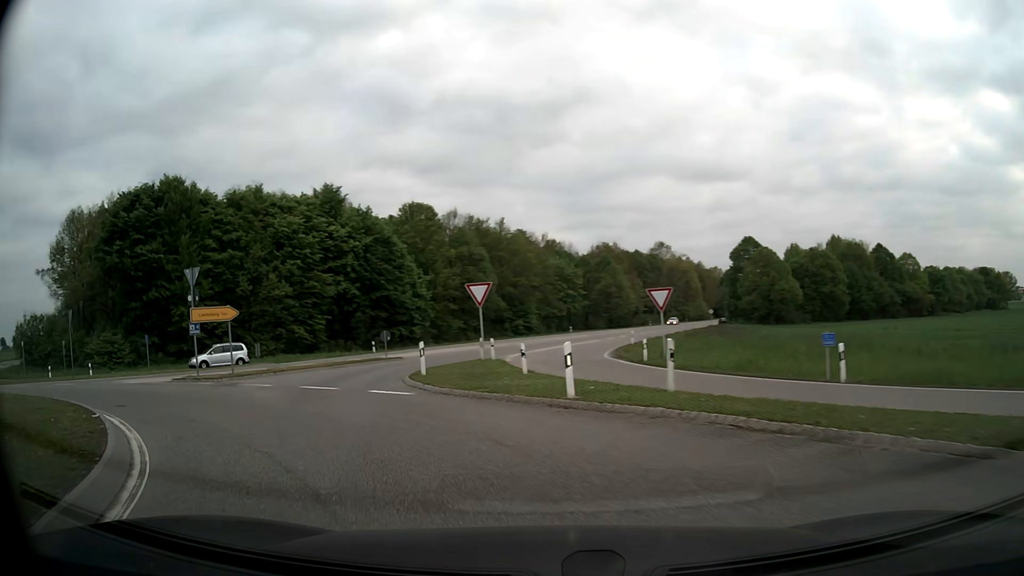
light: Day
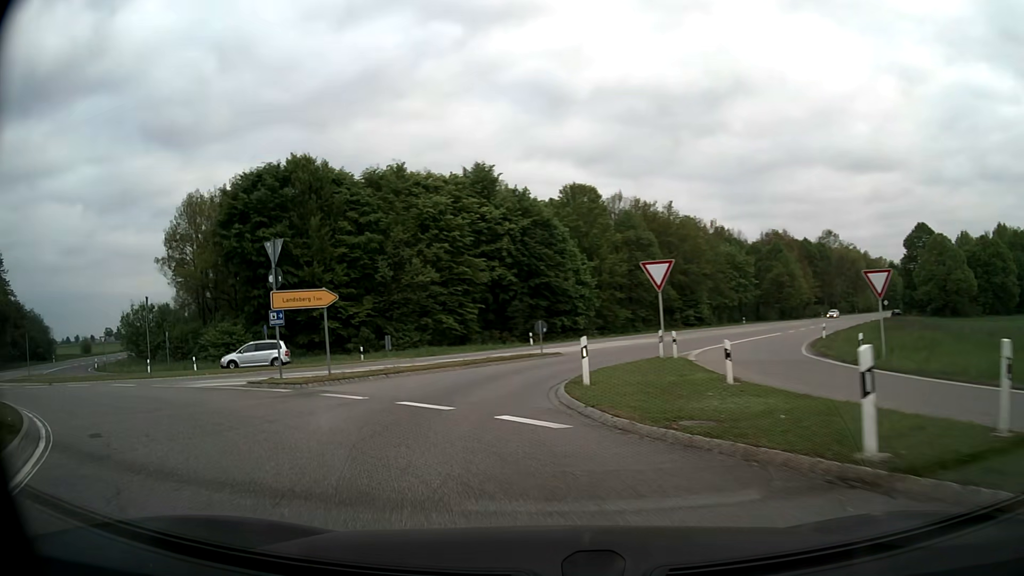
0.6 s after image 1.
(-0.8, +6.3) m; -14°
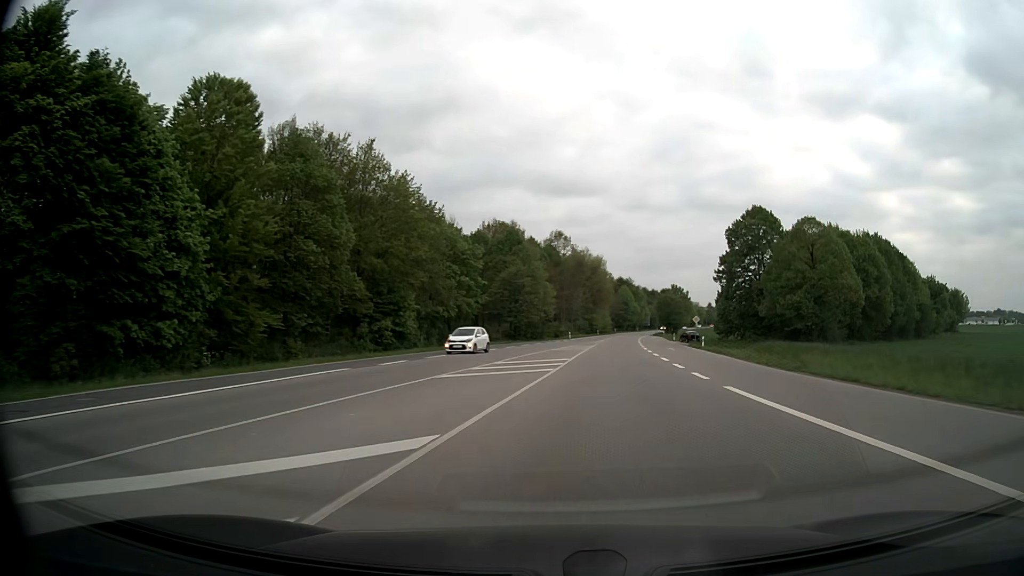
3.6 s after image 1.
(+4.6, +40.1) m; +24°
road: secondary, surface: asphalt
(0, +10) (+2, +20) (+3, +30) (+4, +40) (+5, +50) (+7, +60) (+8, +69) (+10, +79) (+11, +89) (+13, +99) m
